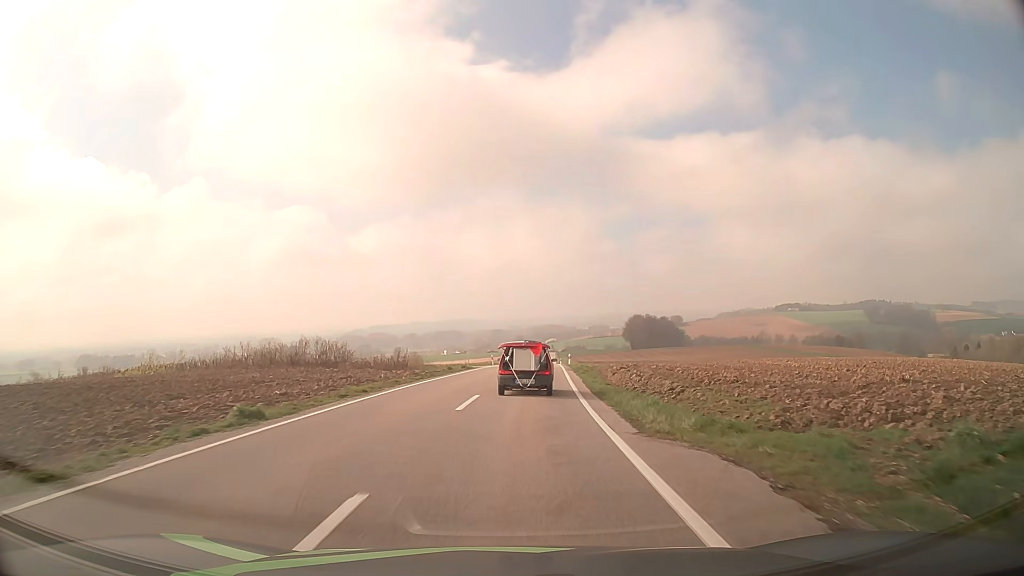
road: tertiary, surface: asphalt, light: Day
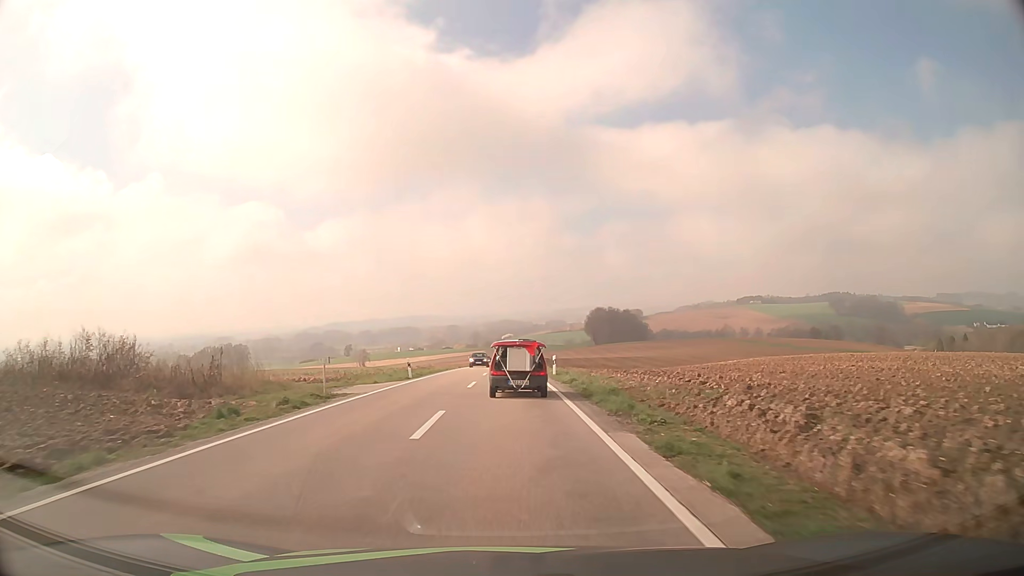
(+1.4, +29.2) m; +4°
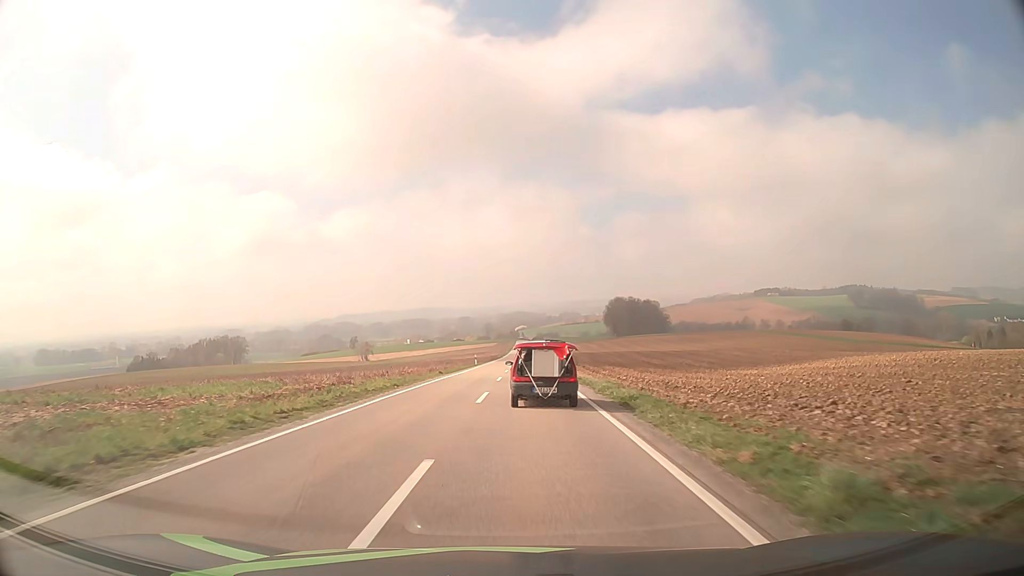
(-0.1, +31.3) m; -1°
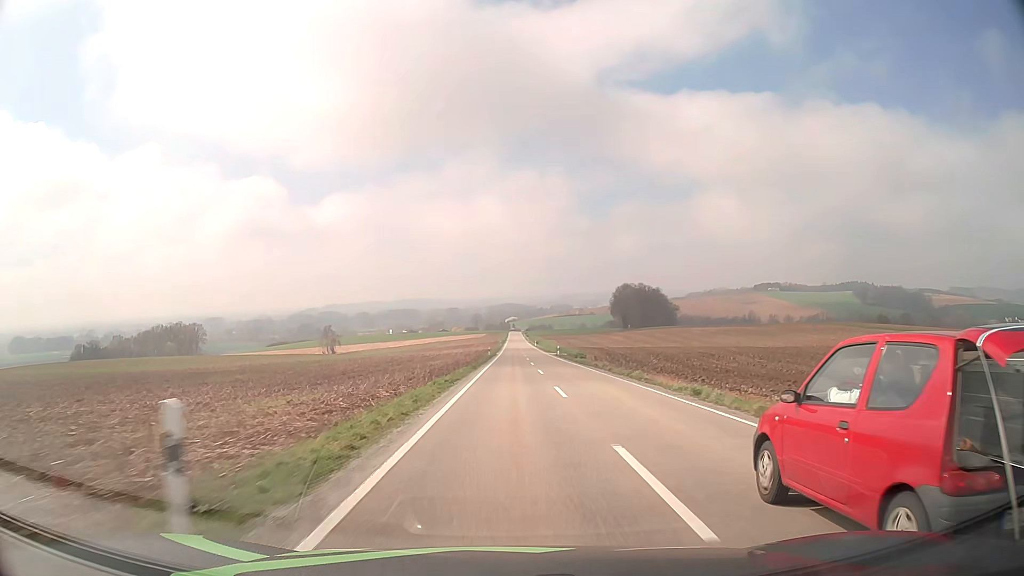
(-1.2, +62.1) m; +1°
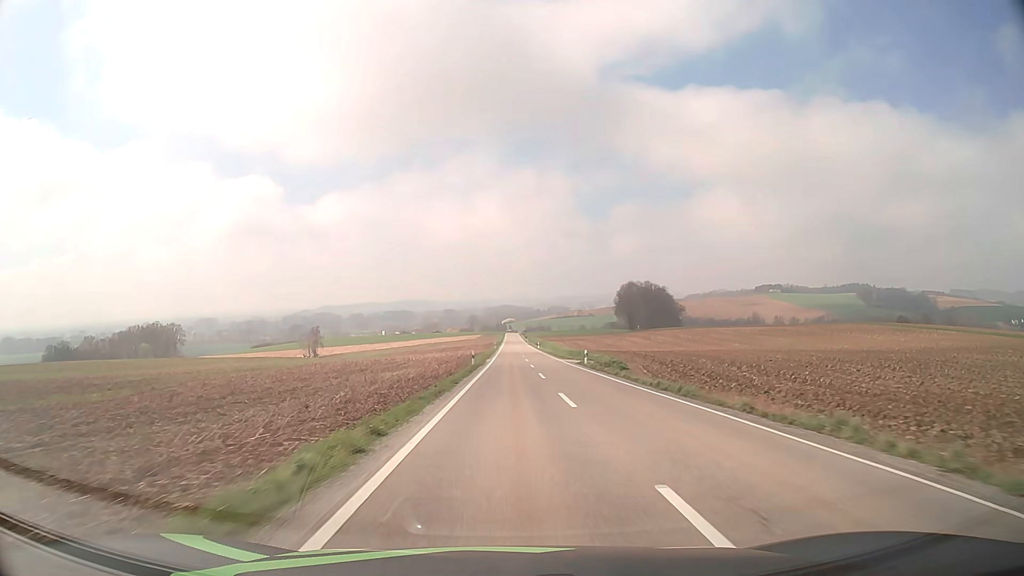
(+0.1, +27.5) m; 0°
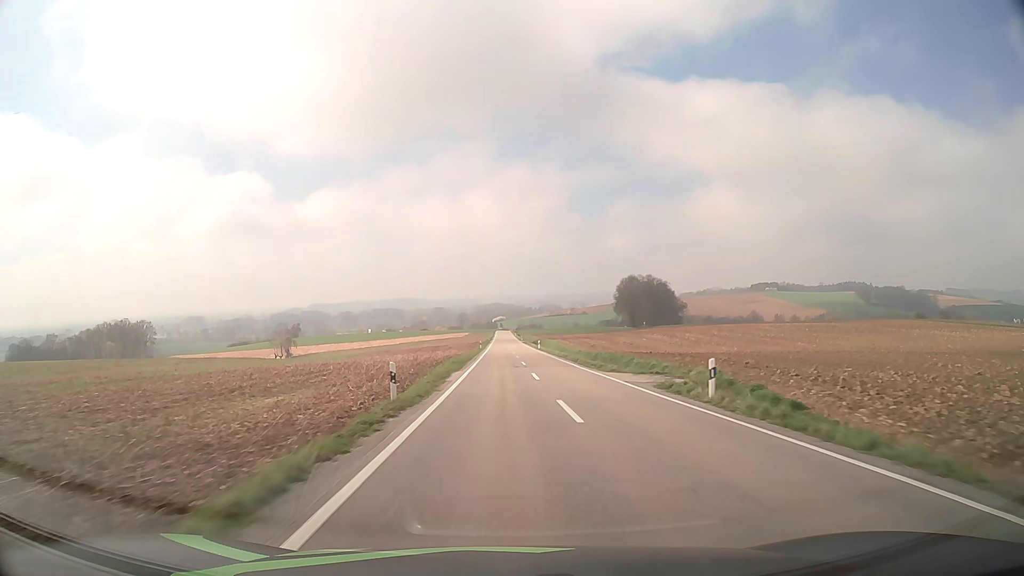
(+0.1, +28.3) m; 0°
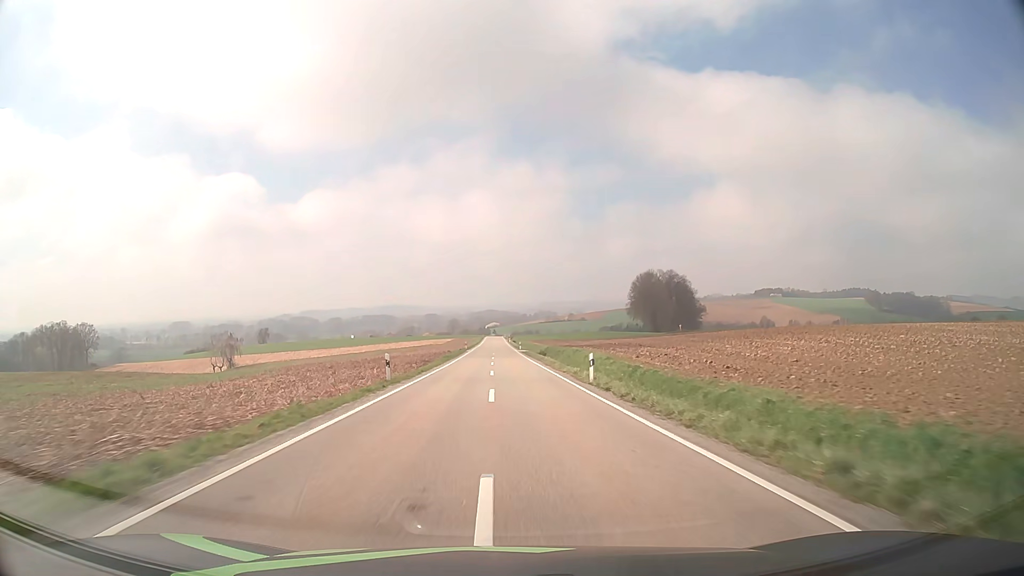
(+0.9, +58.2) m; +1°
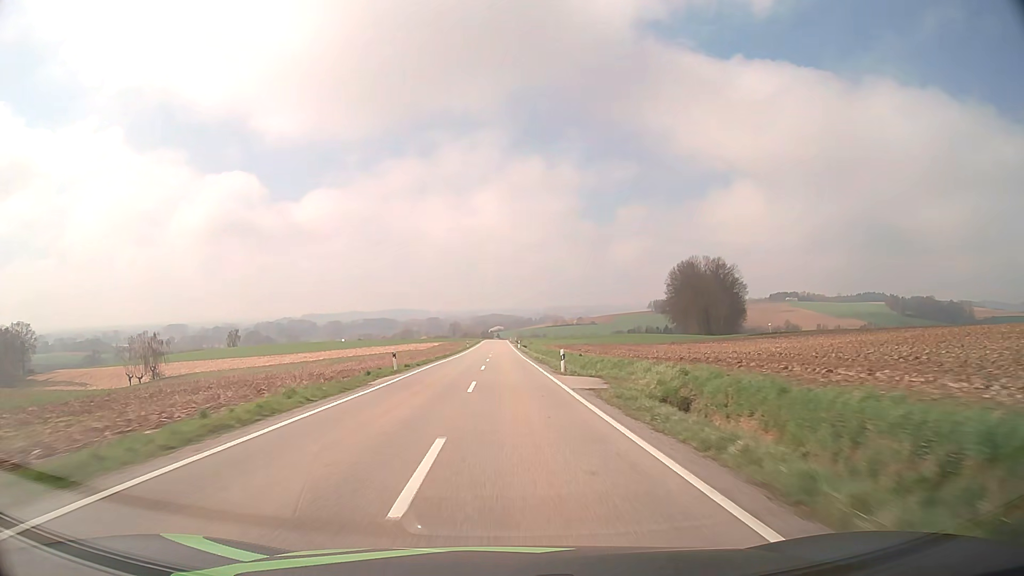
(-0.5, +60.0) m; 0°
(0, +10) (0, +20) (0, +30) (0, +40) (0, +50) (0, +60) (0, +70) (0, +80) (-1, +90) (-1, +100) m
